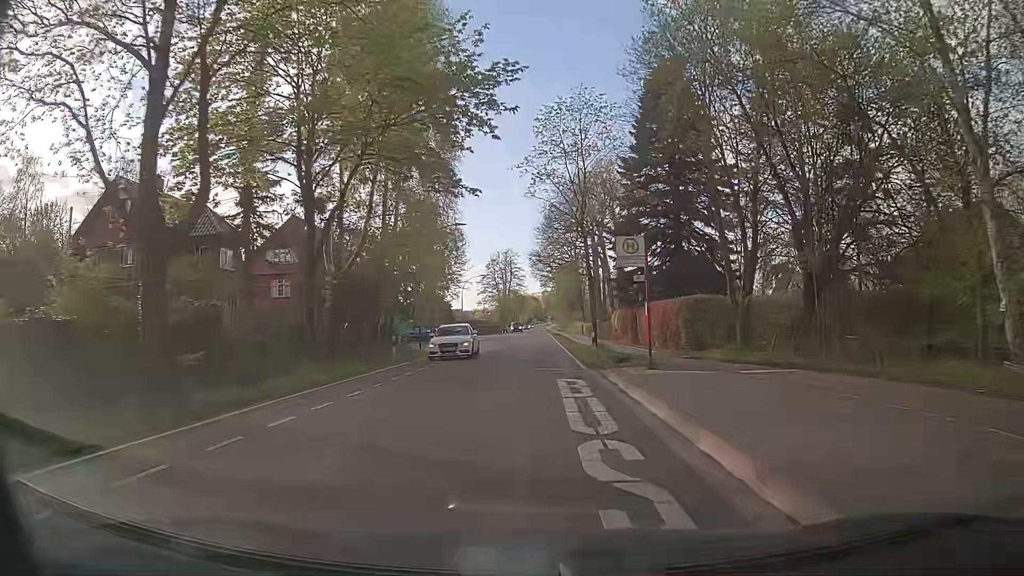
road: tertiary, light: Day
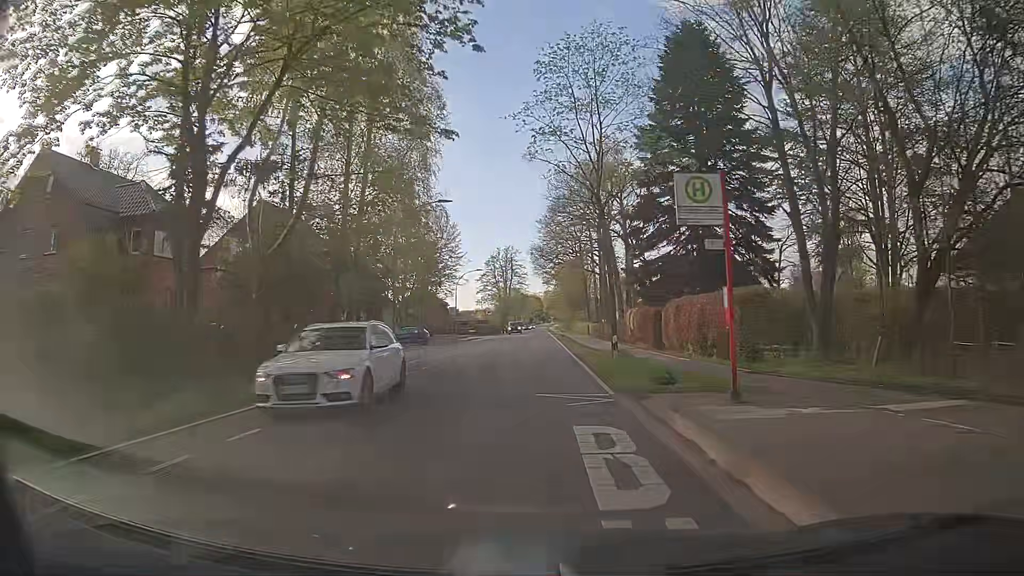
(0.0, +7.7) m; 0°
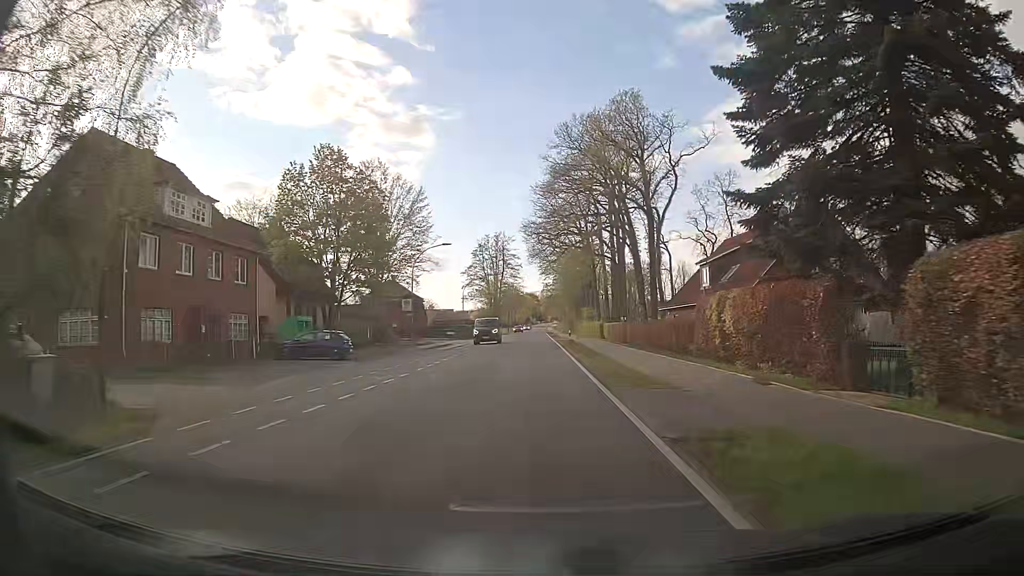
(0.0, +22.9) m; -1°
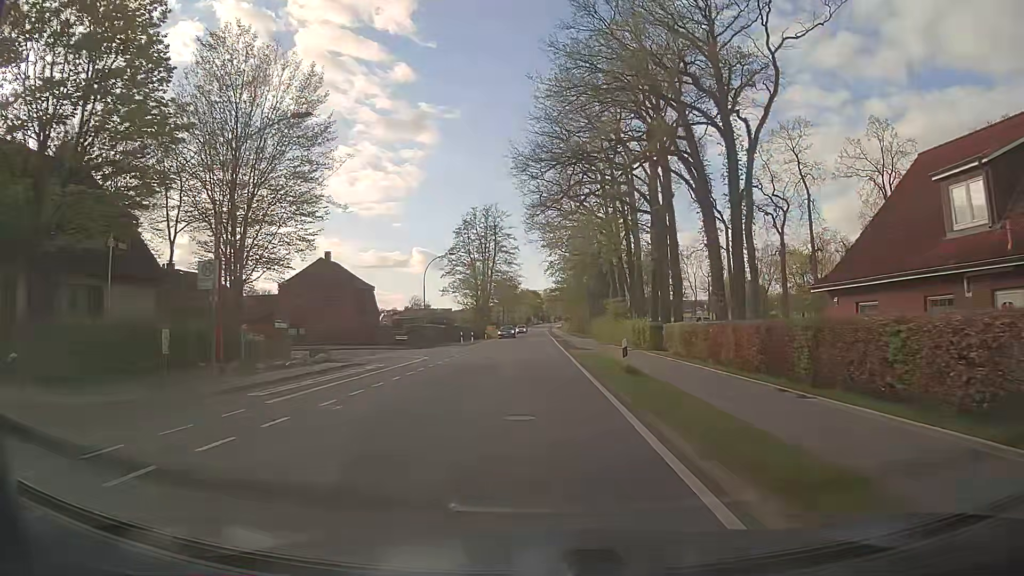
(+0.2, +30.5) m; +1°
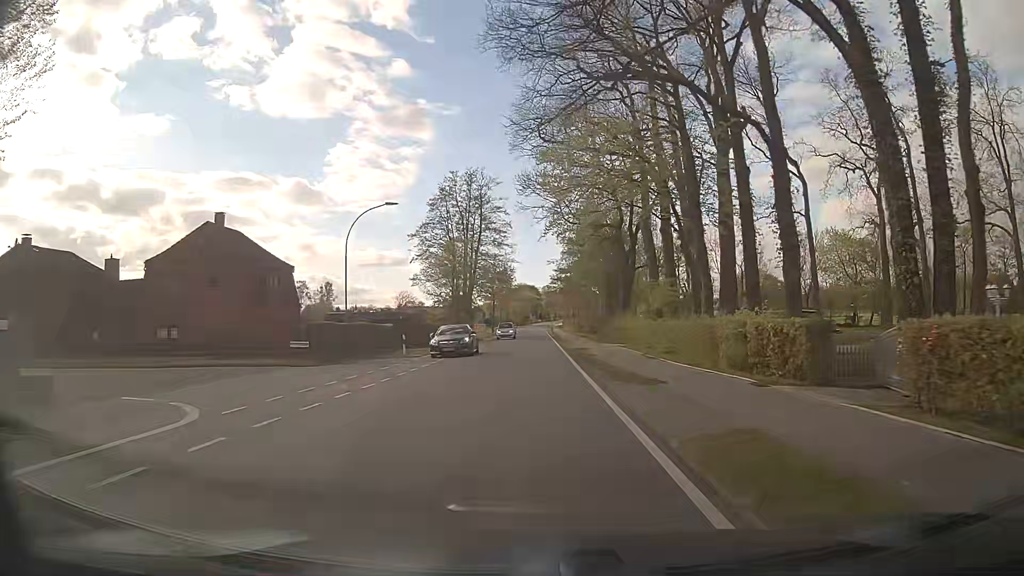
(0.0, +22.9) m; 0°
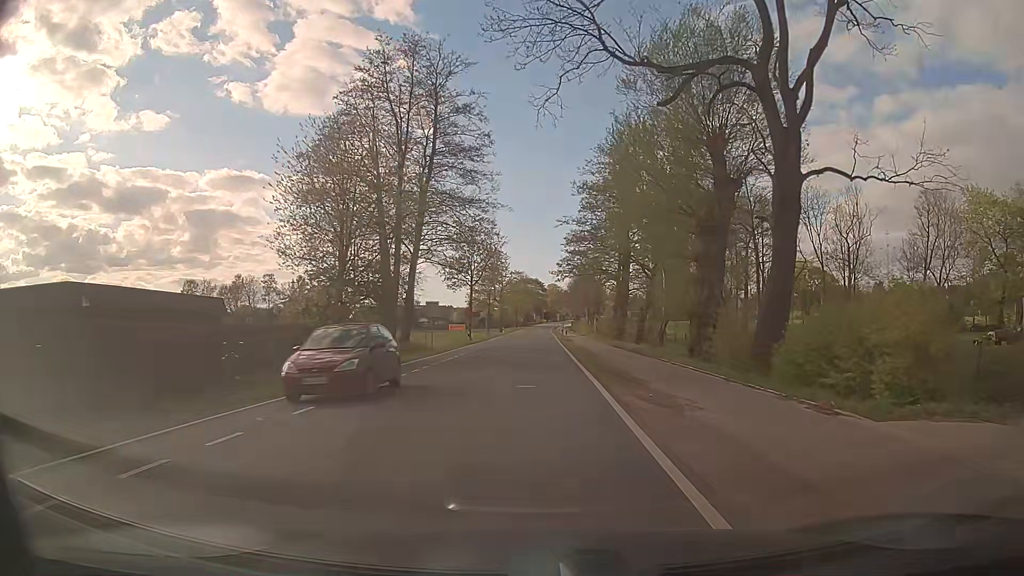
(-0.1, +38.1) m; -2°
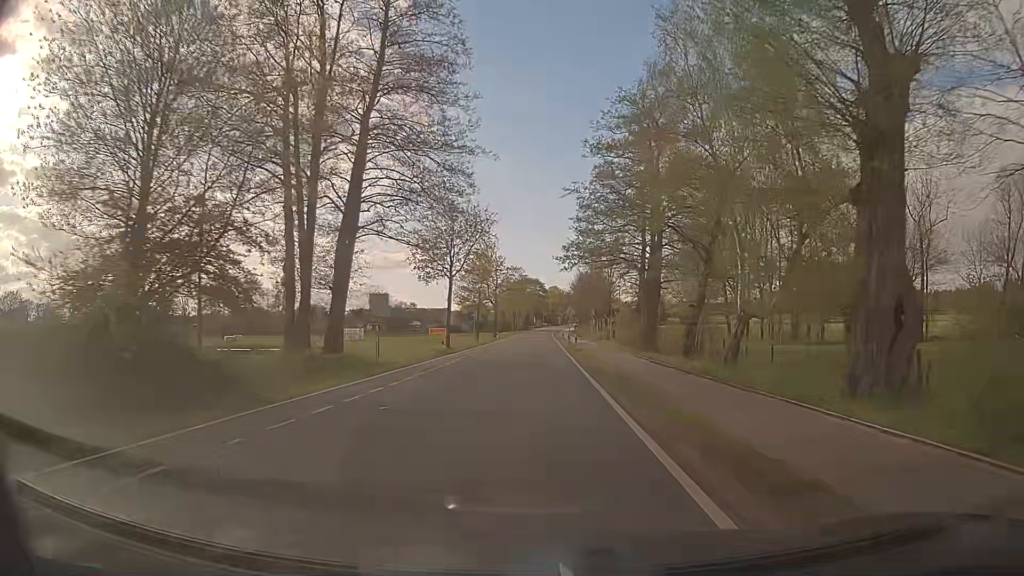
(+0.2, +15.2) m; +1°
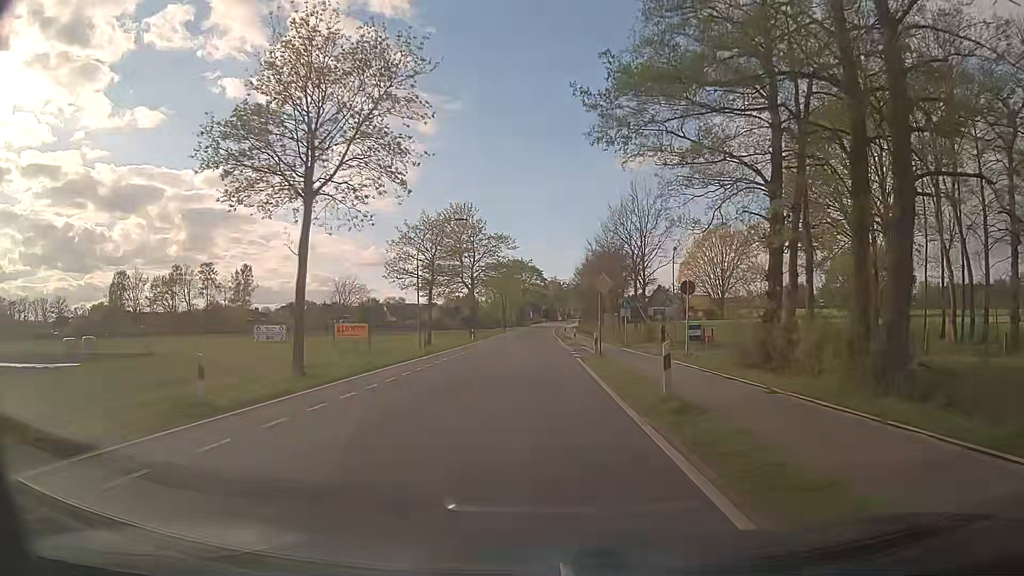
(0.0, +30.4) m; 0°
(0, +10) (0, +20) (0, +30) (0, +40) (0, +50) (0, +60) (0, +70) (0, +80) (0, +90) (0, +100) m
